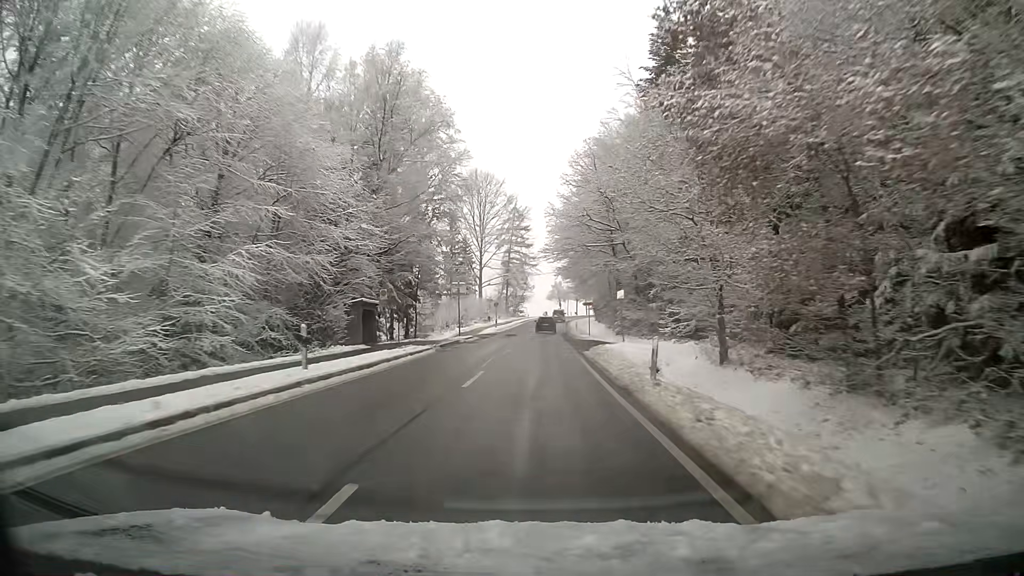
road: tertiary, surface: asphalt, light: Day
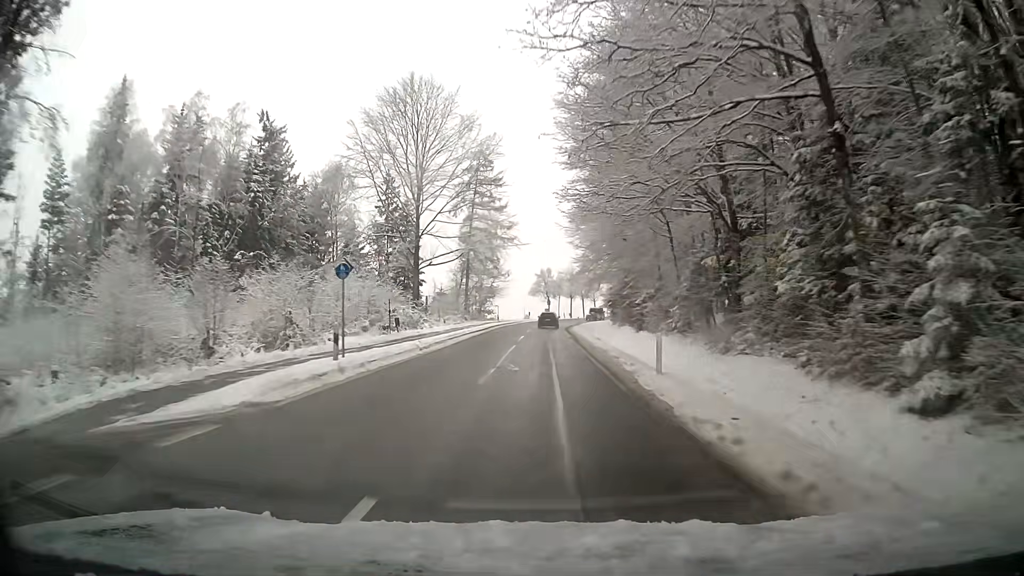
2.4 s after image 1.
(+0.6, +48.4) m; +1°
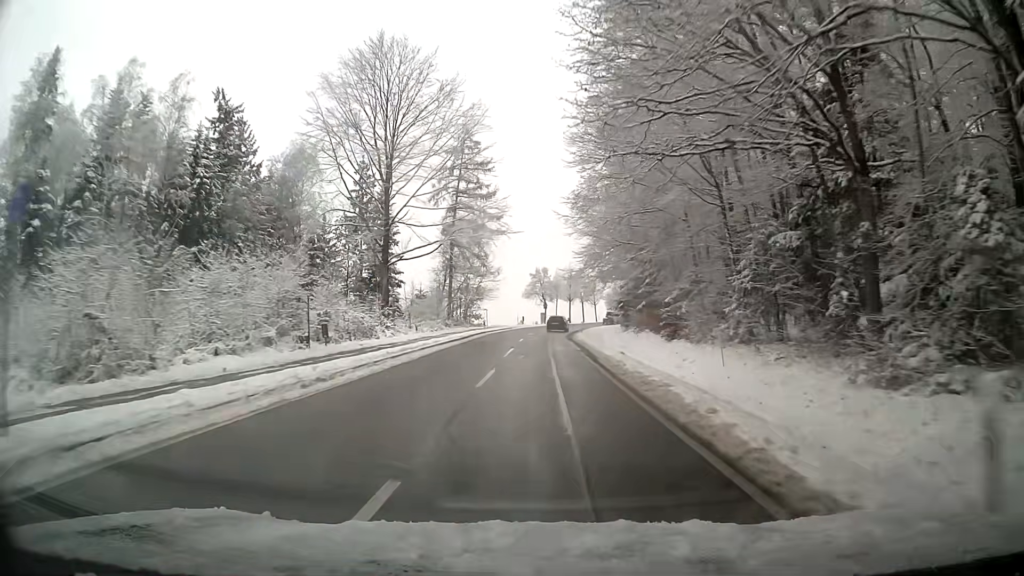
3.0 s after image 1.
(0.0, +12.1) m; 0°
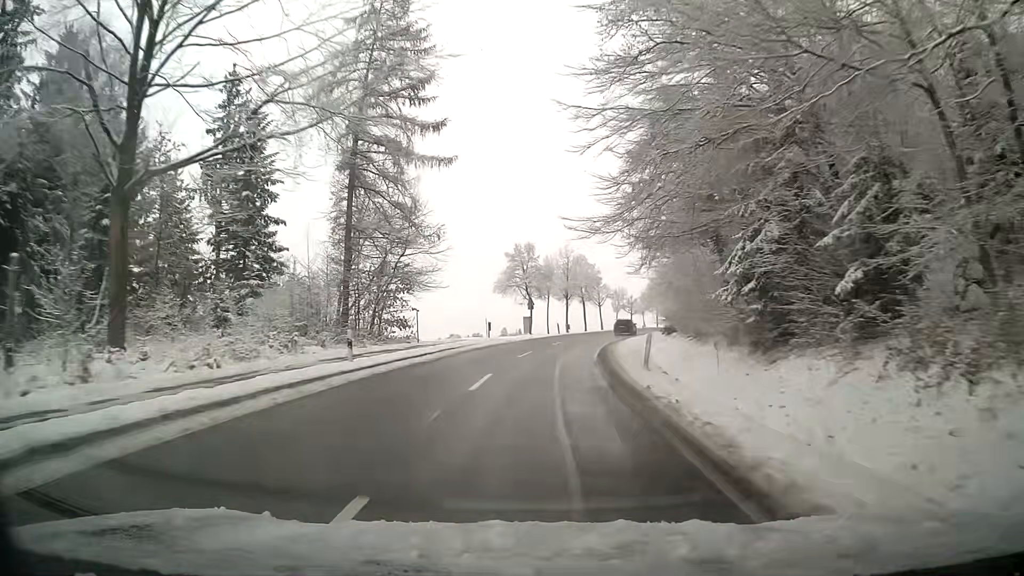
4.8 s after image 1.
(+0.6, +36.3) m; +2°
